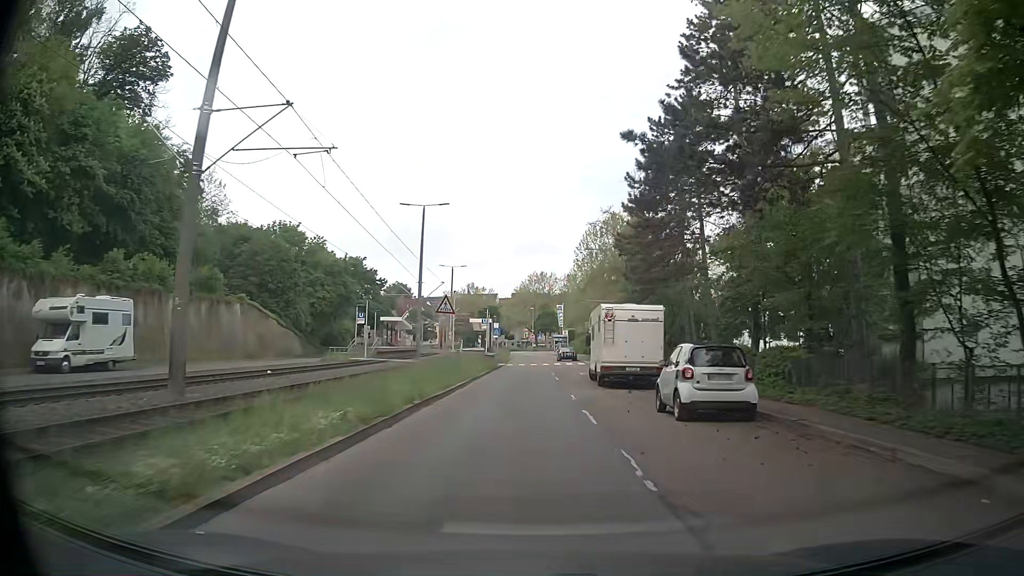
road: secondary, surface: asphalt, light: Day
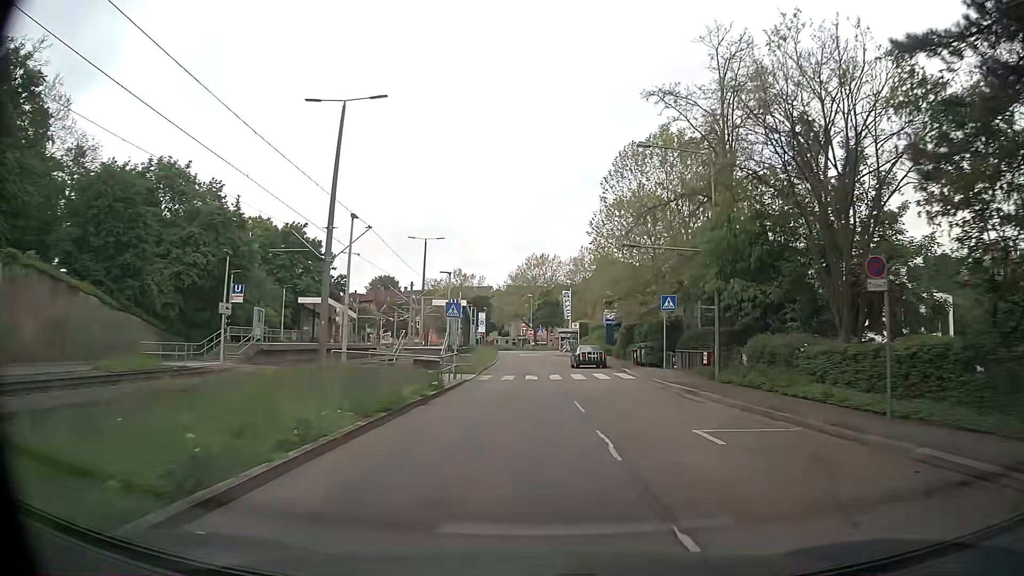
(+0.5, +28.1) m; +1°
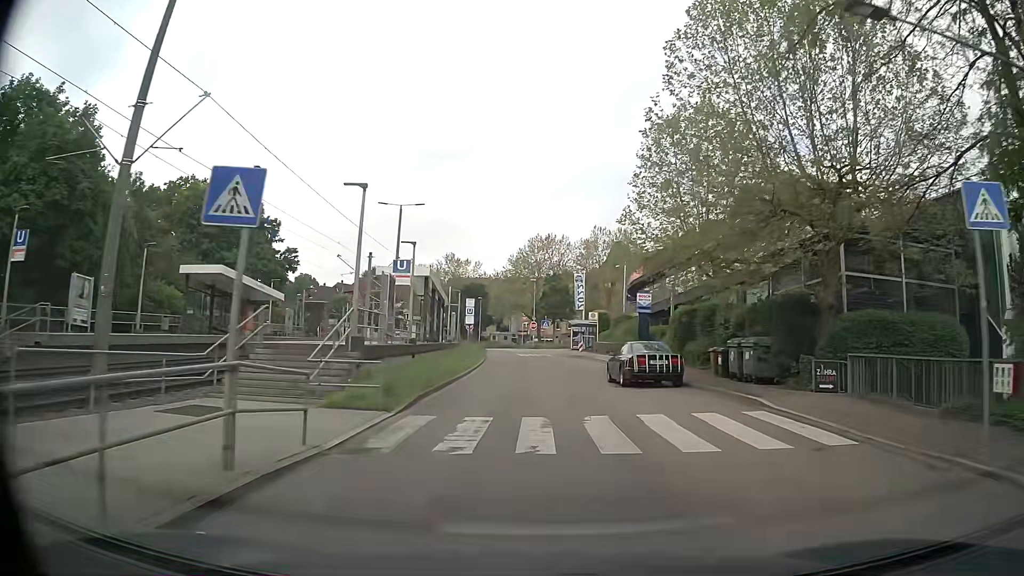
(0.0, +19.4) m; 0°
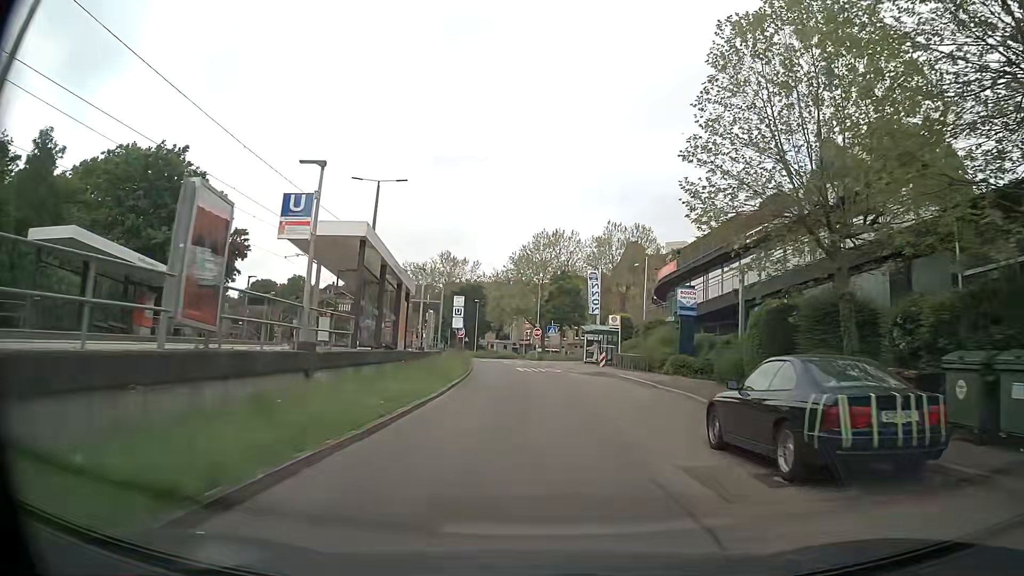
(-0.1, +13.0) m; 0°
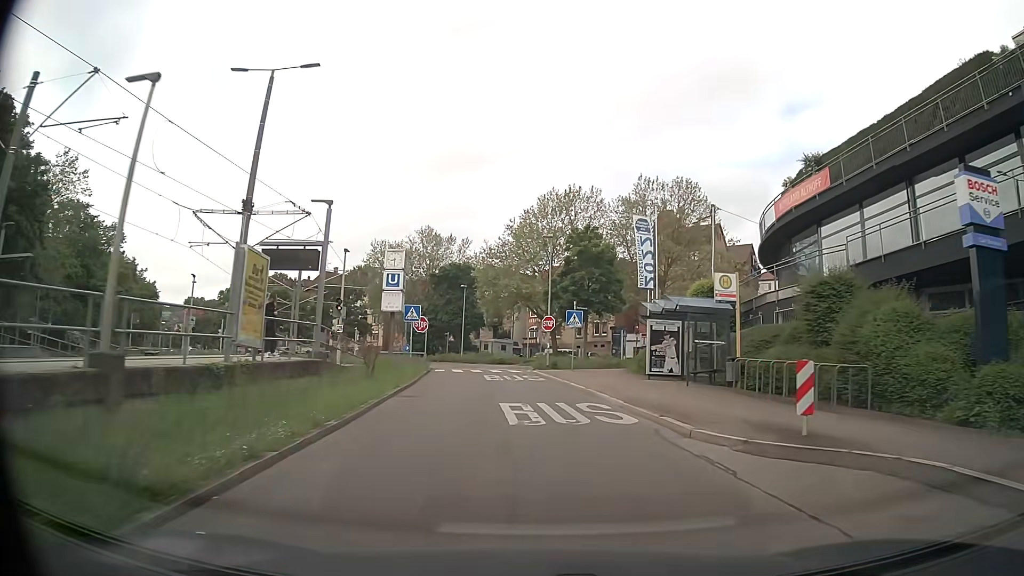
(-0.4, +25.5) m; -2°
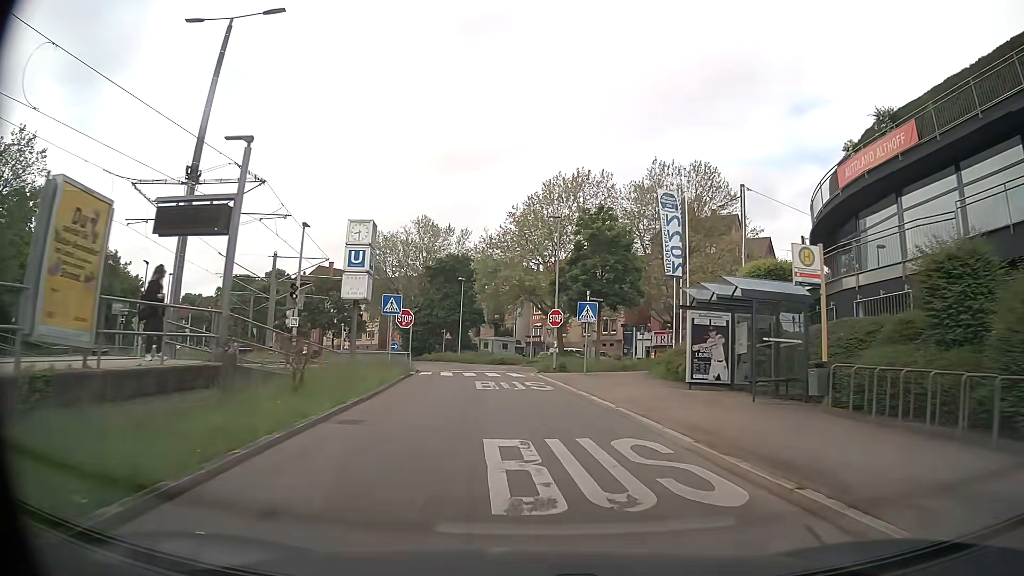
(0.0, +6.0) m; +1°
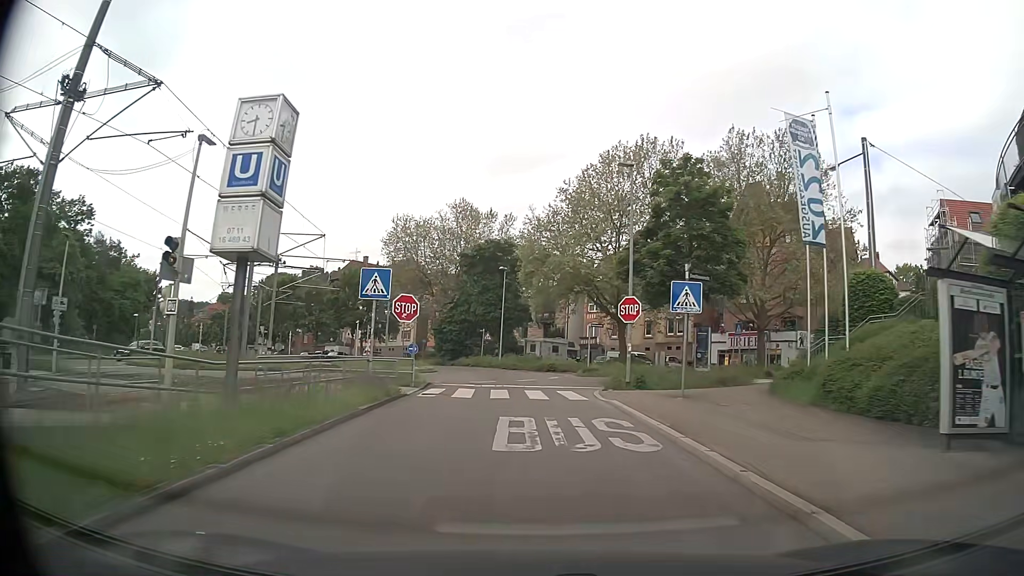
(-0.5, +10.7) m; -5°
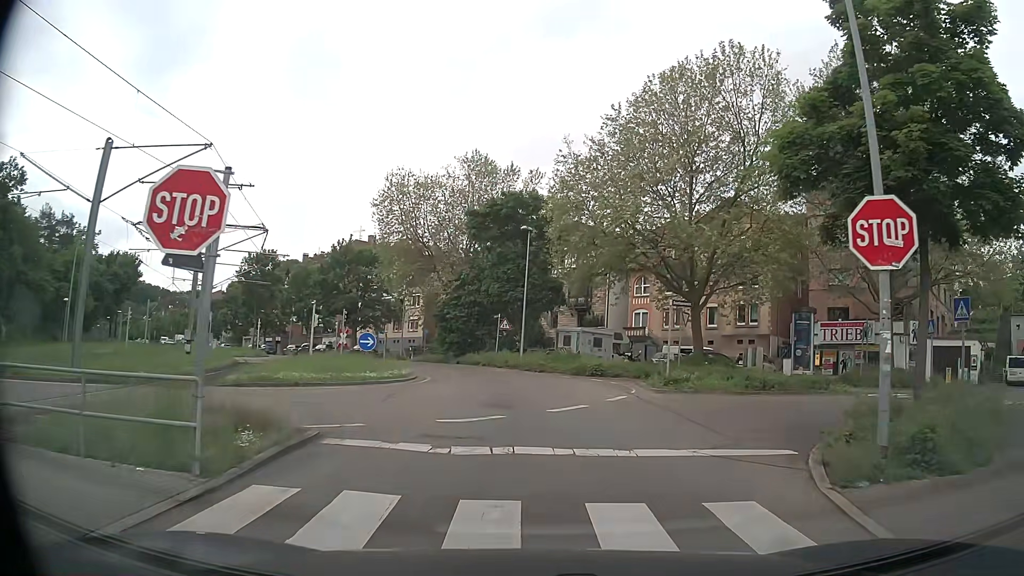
(-0.4, +15.5) m; -3°
(0, +10) (-1, +20) (-2, +30) (-4, +40) (-8, +49) (-13, +57) (-19, +66) (-25, +73) (-32, +81) (-38, +89) m
